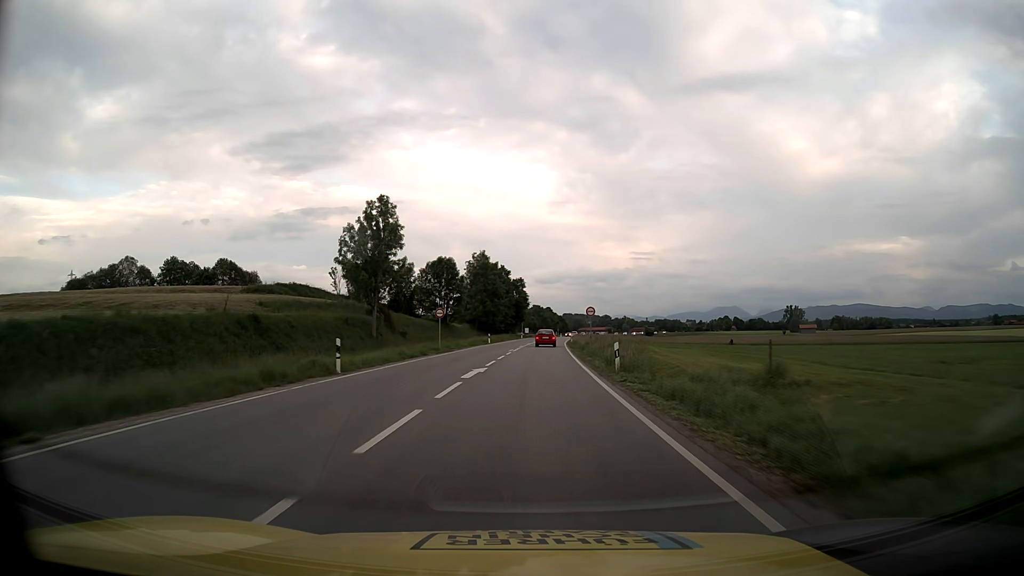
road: primary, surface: asphalt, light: Day
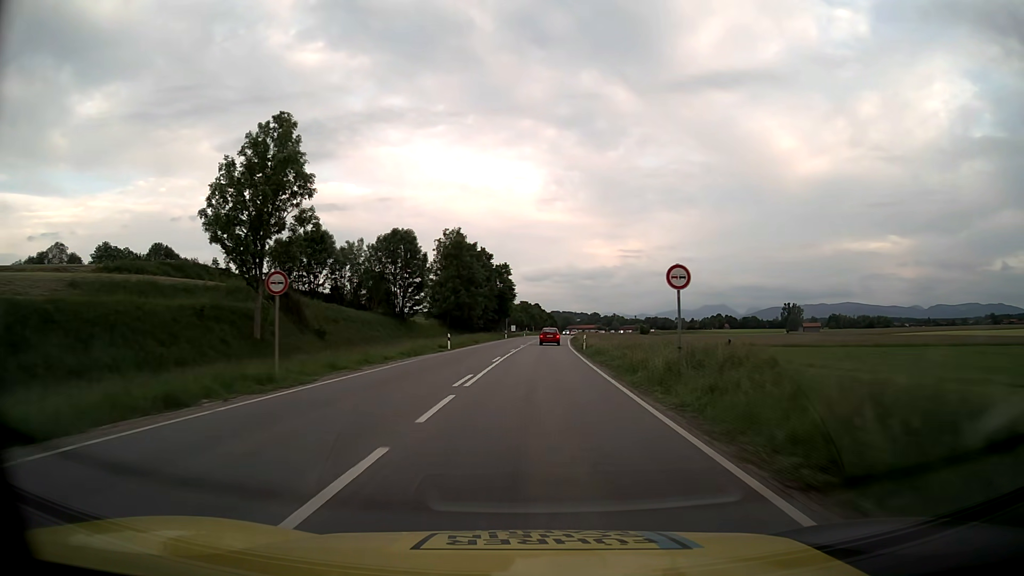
(+0.2, +27.7) m; +1°
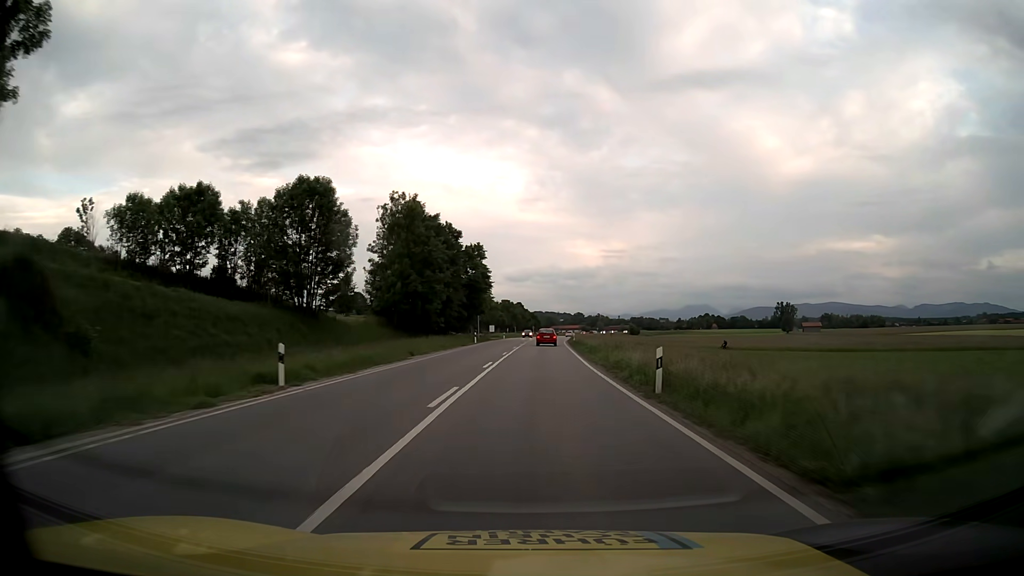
(+0.4, +28.0) m; +2°
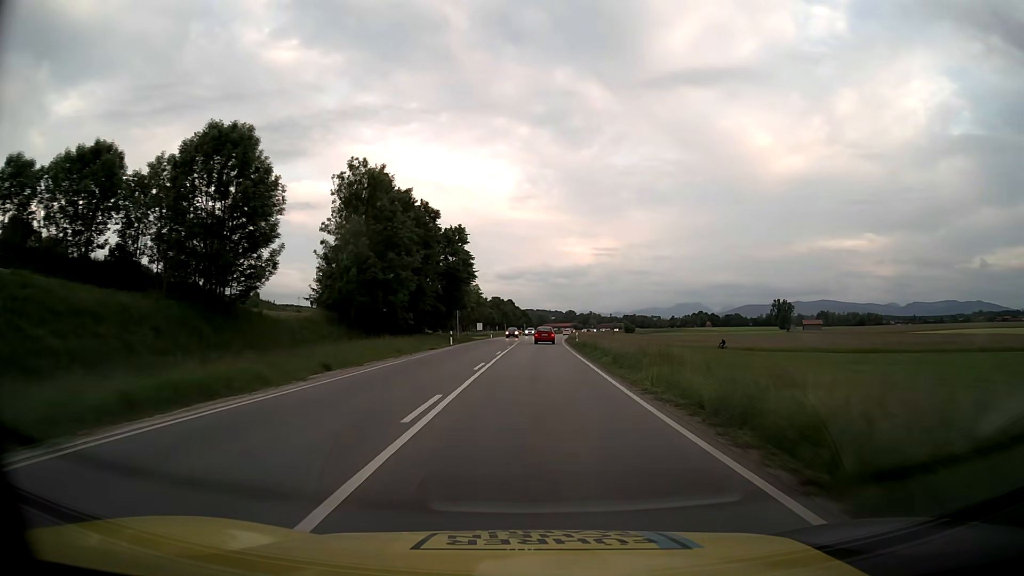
(+0.1, +14.1) m; +1°
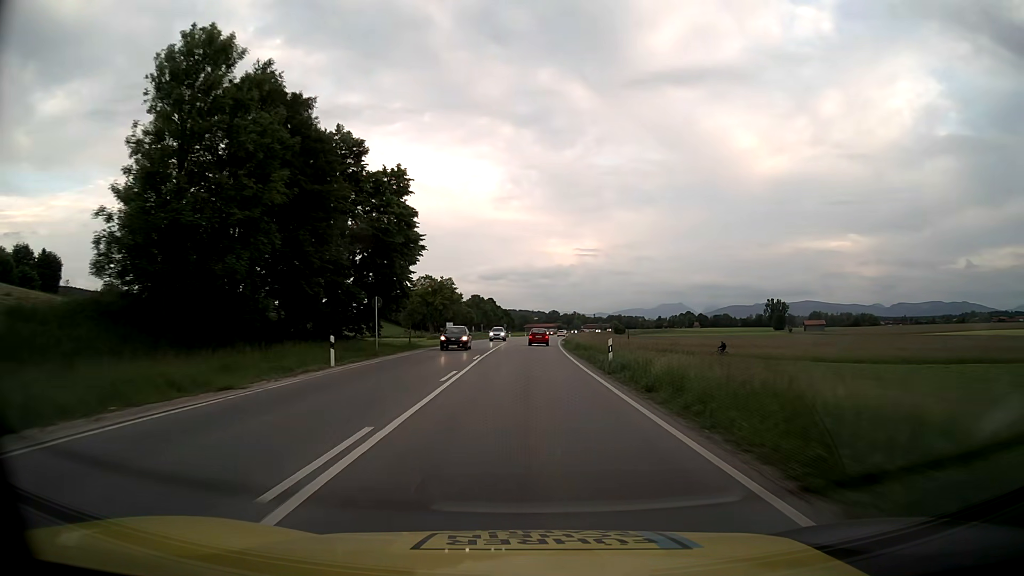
(+0.4, +28.5) m; +2°
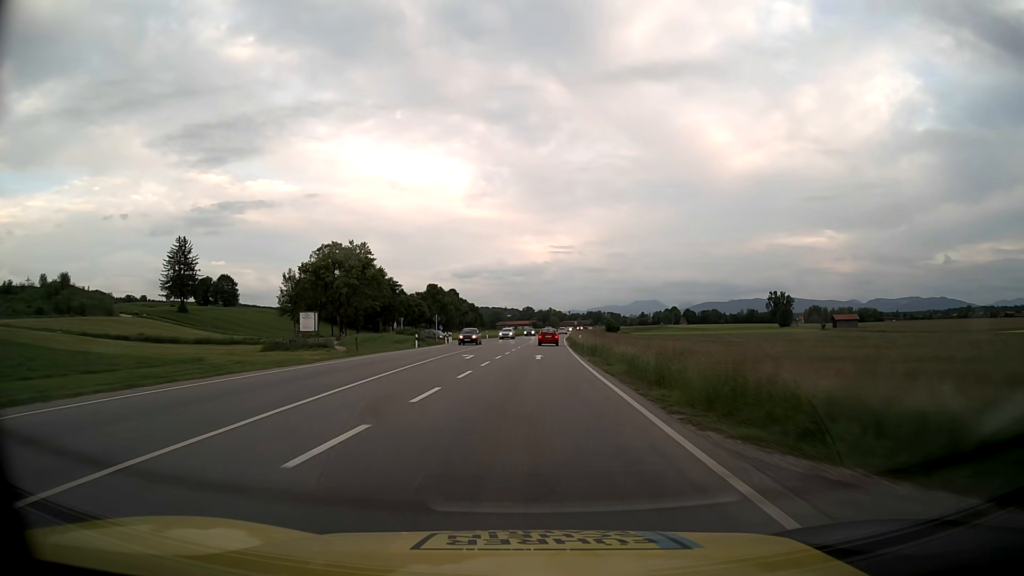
(+1.6, +72.3) m; +2°
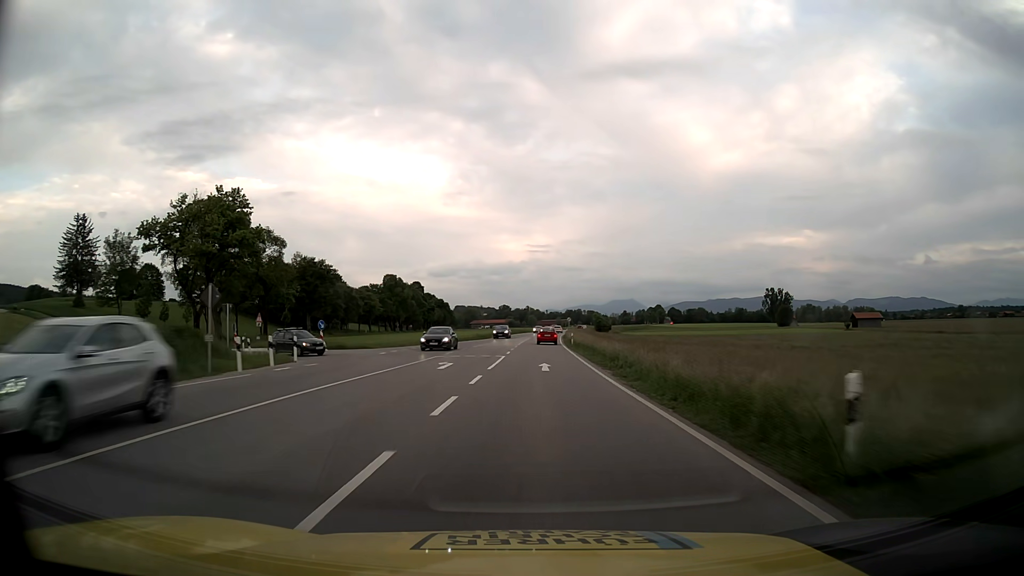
(+0.7, +44.0) m; +2°
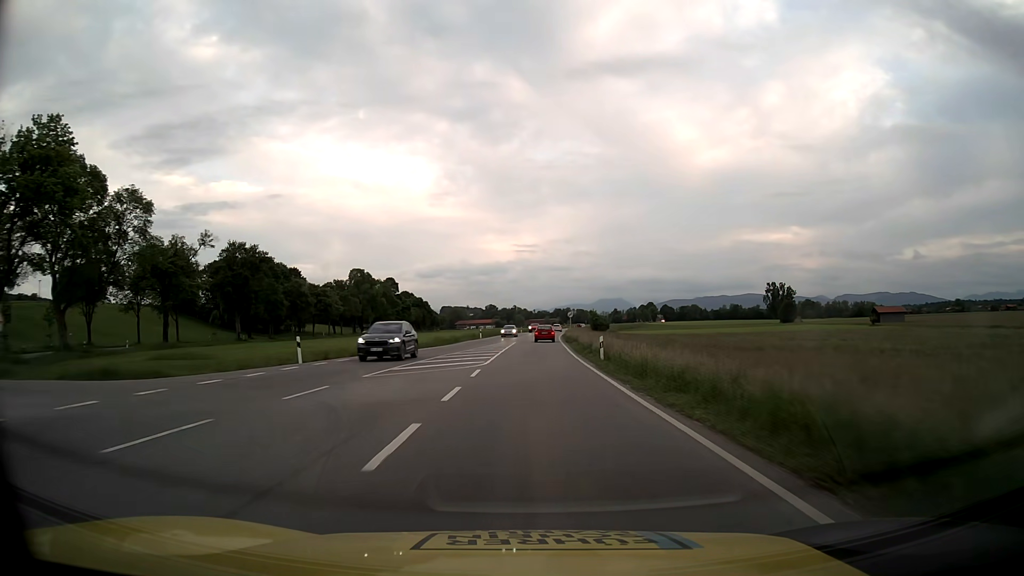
(+0.3, +29.5) m; +1°
(0, +10) (0, +20) (0, +30) (0, +40) (+1, +50) (+1, +60) (+1, +70) (+2, +80) (+2, +90) (+2, +100) m
